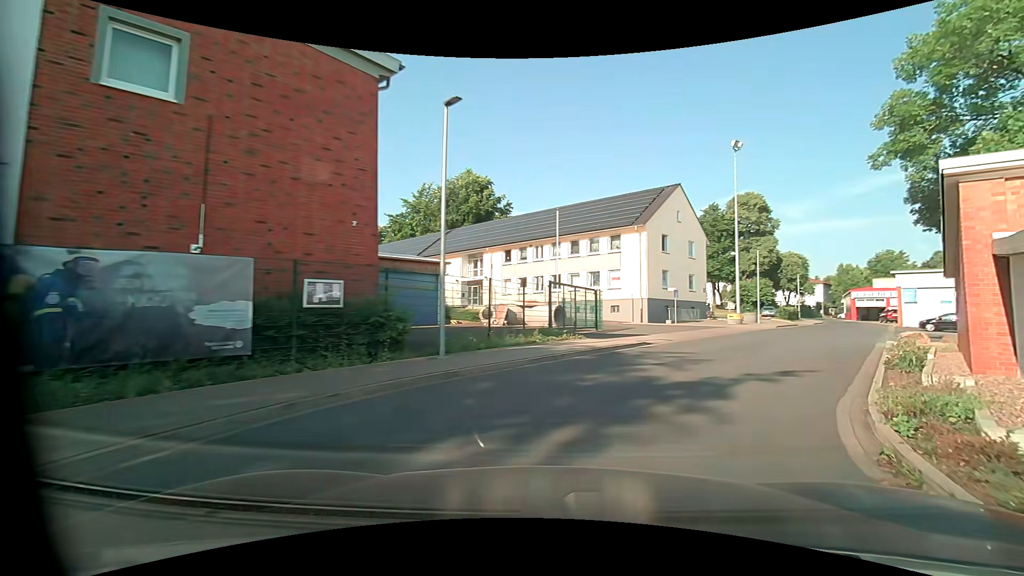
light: Day
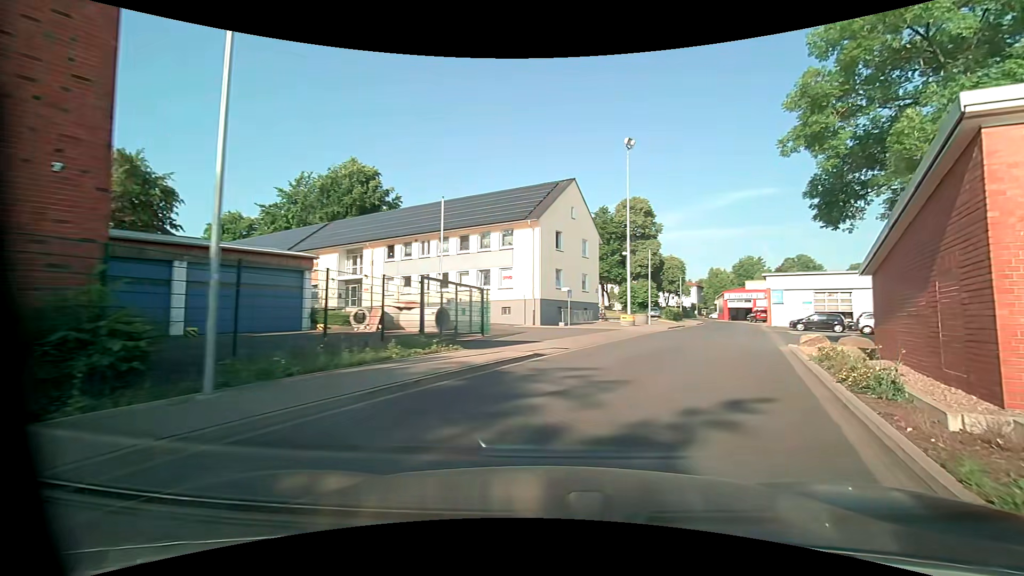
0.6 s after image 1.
(+0.4, +4.1) m; +10°
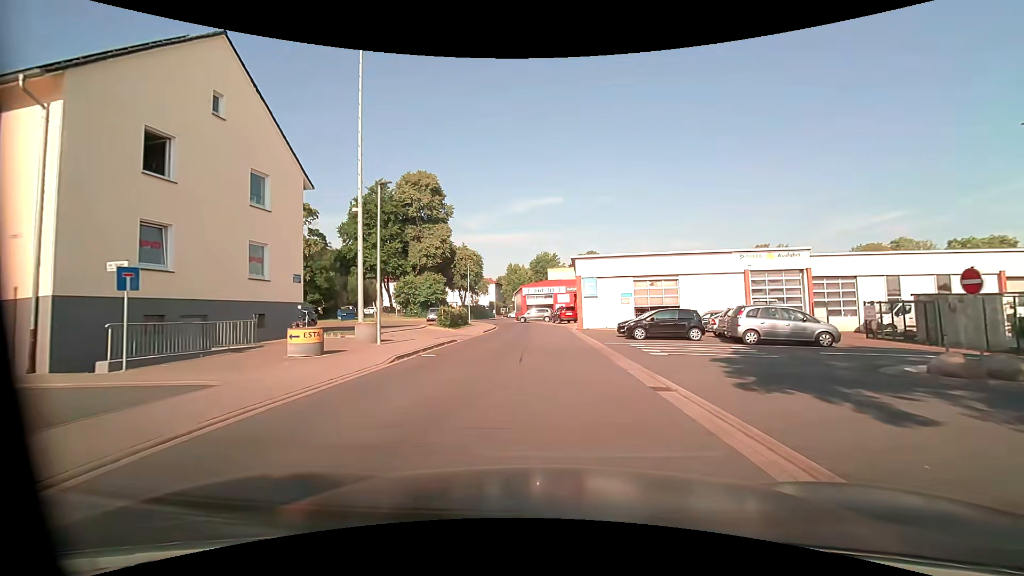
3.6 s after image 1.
(+6.9, +20.3) m; +24°
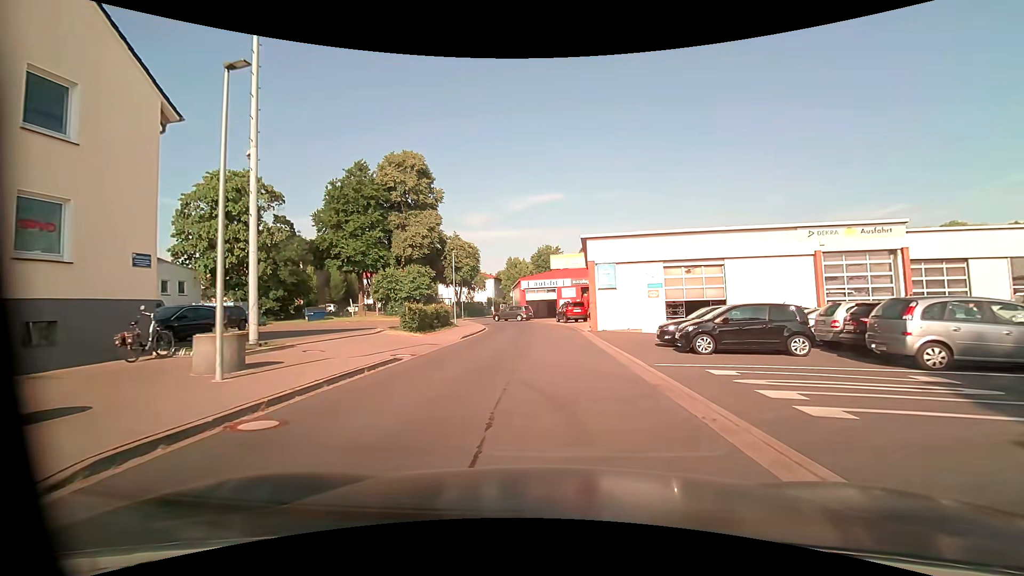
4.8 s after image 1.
(-0.1, +9.1) m; -1°
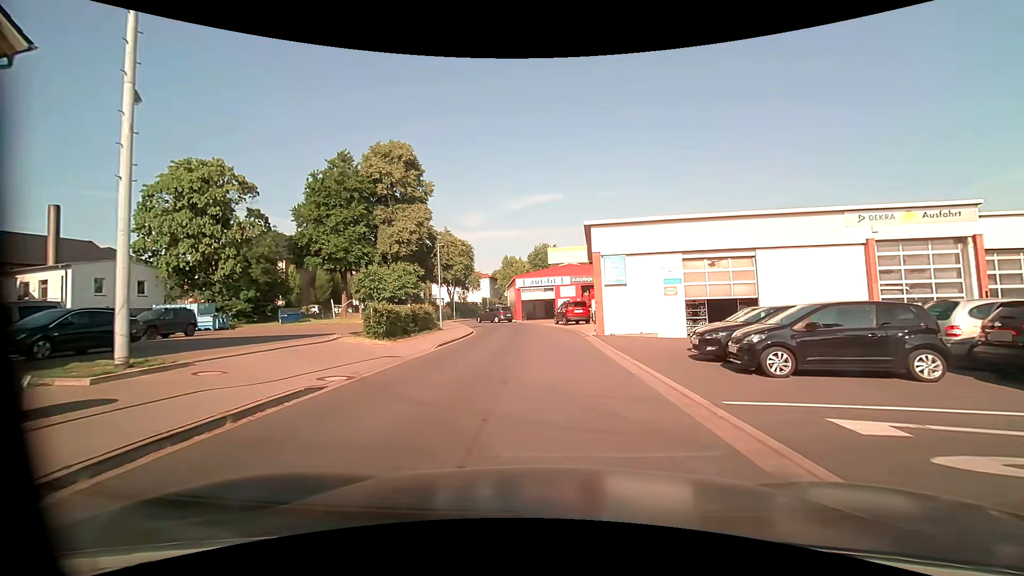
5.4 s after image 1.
(0.0, +4.6) m; 0°
